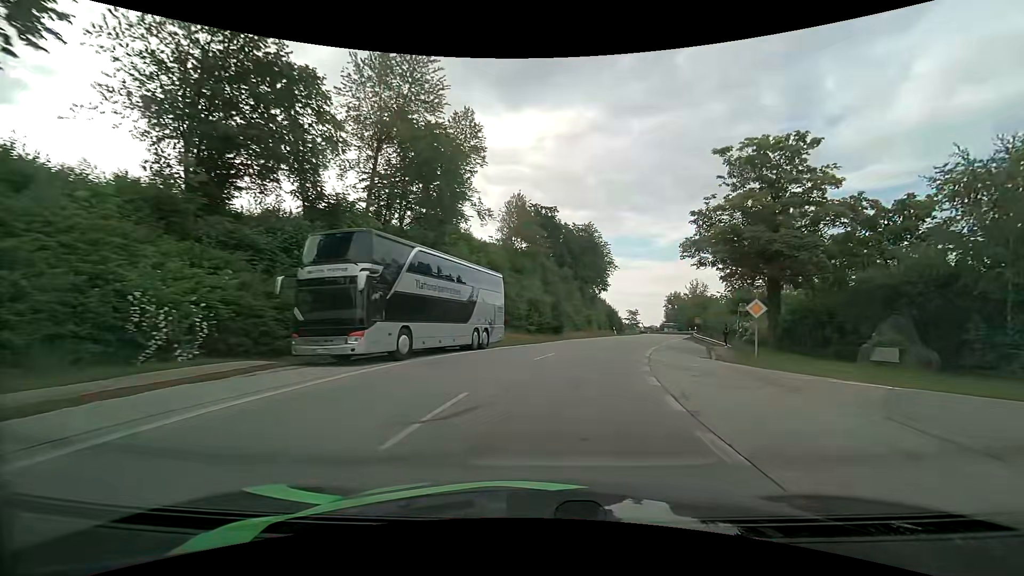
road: tertiary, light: Day
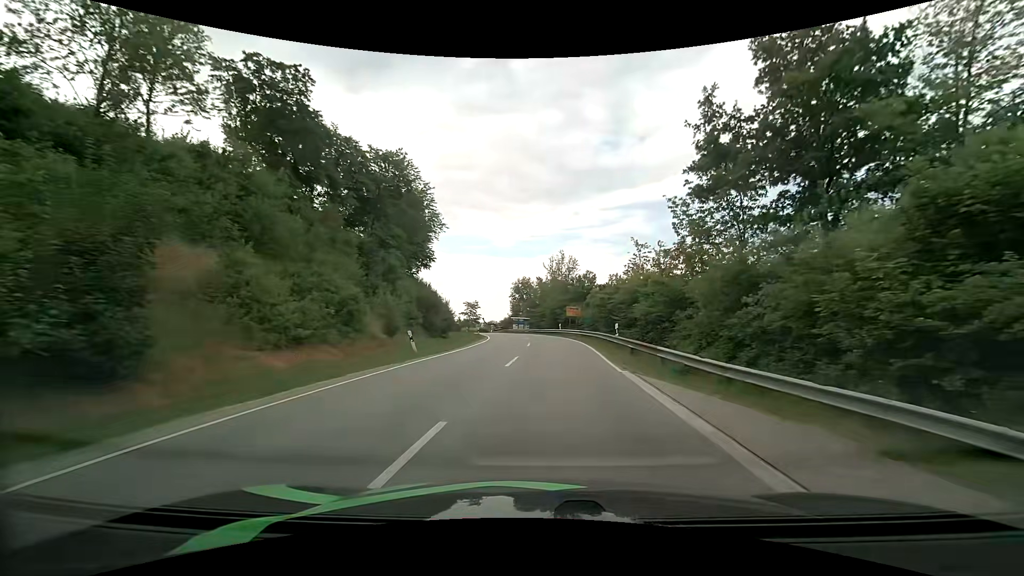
(+7.2, +38.0) m; +19°
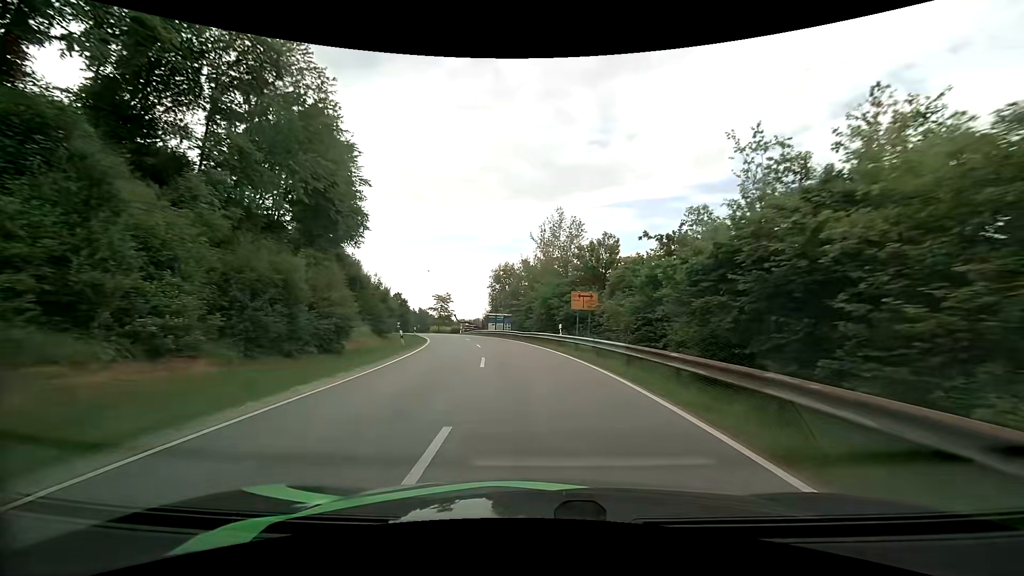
(+0.3, +24.6) m; +1°
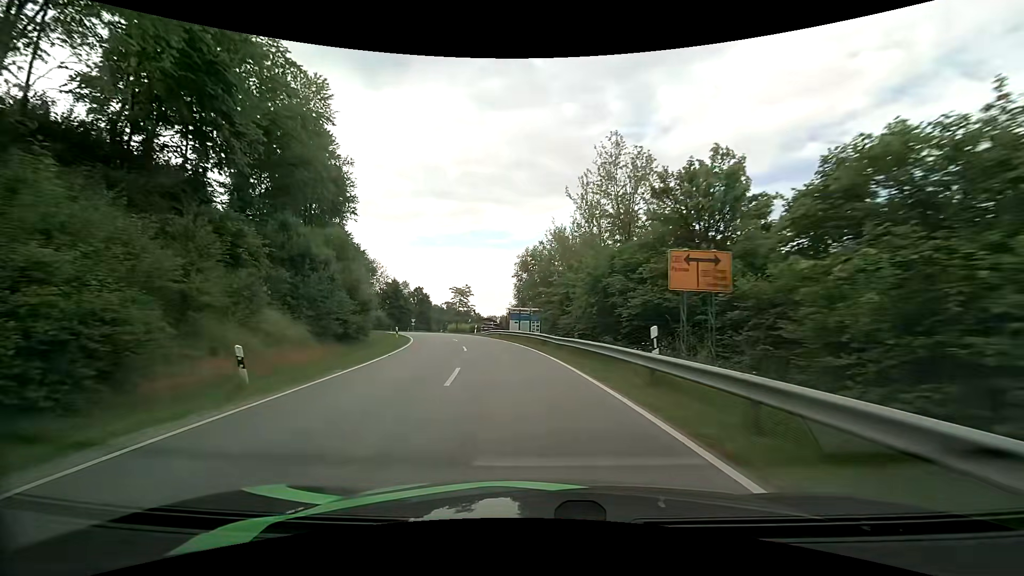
(-0.4, +16.2) m; -4°
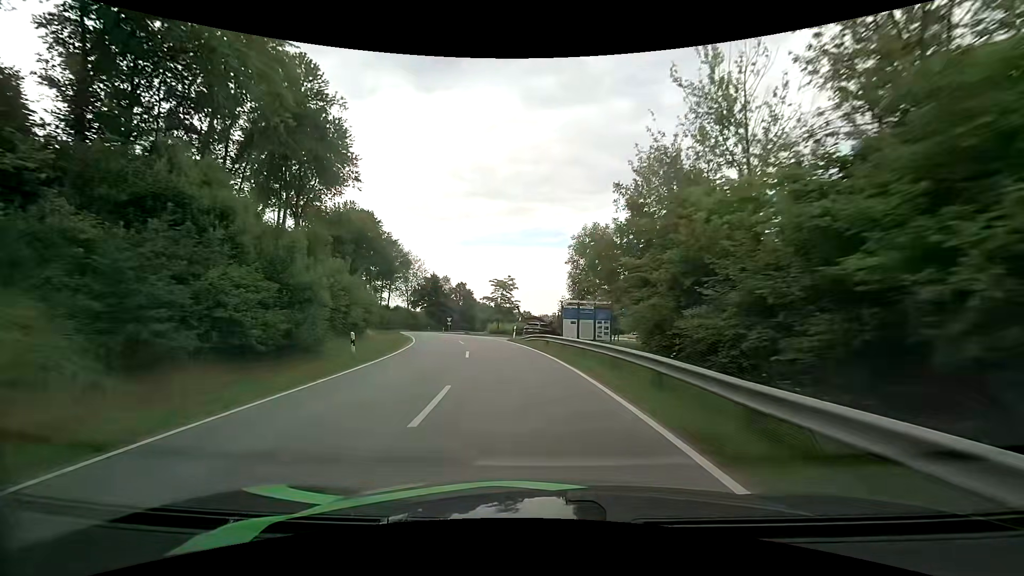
(-0.9, +16.2) m; -6°
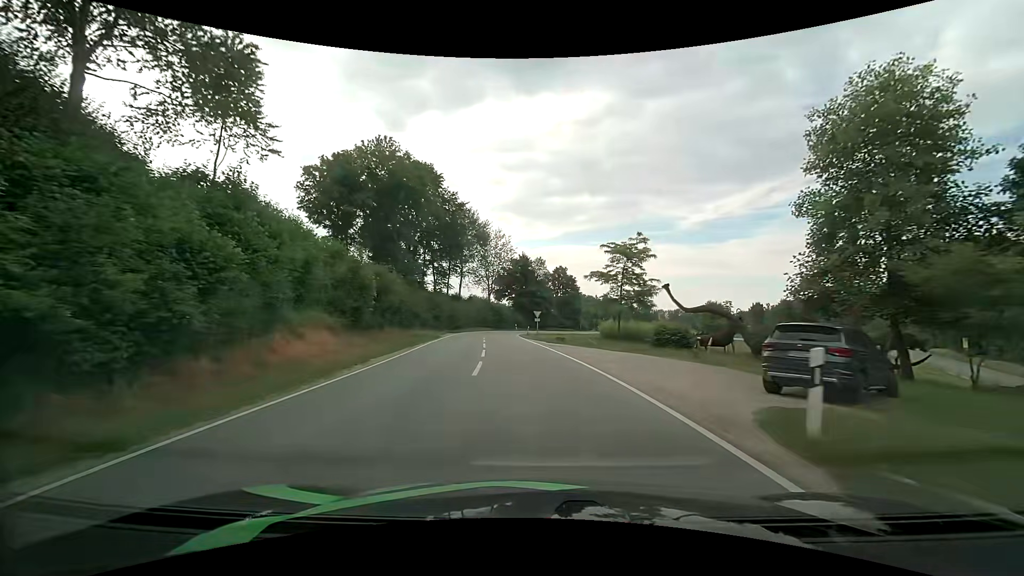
(-3.5, +31.5) m; -12°
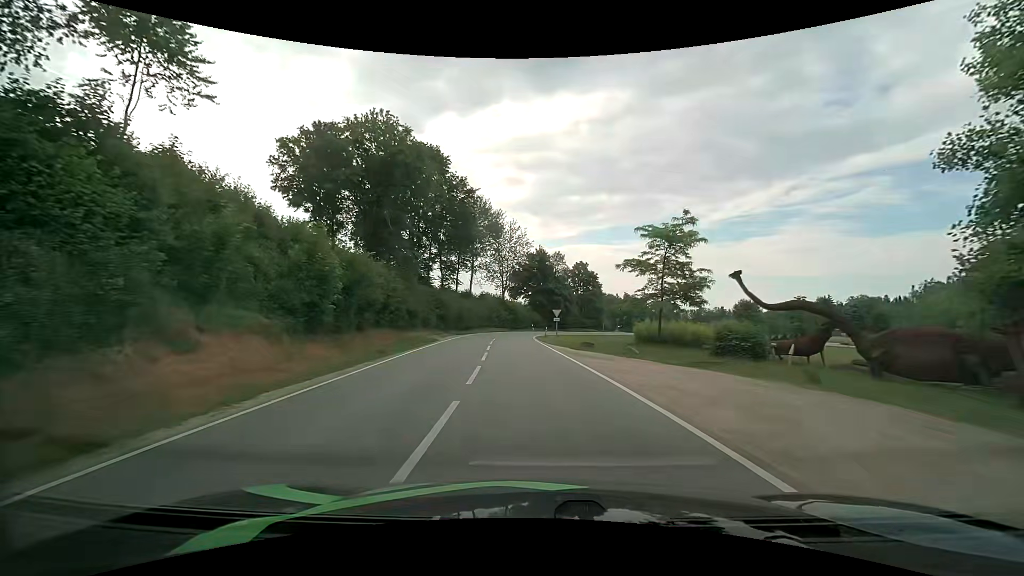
(-0.2, +7.6) m; -2°
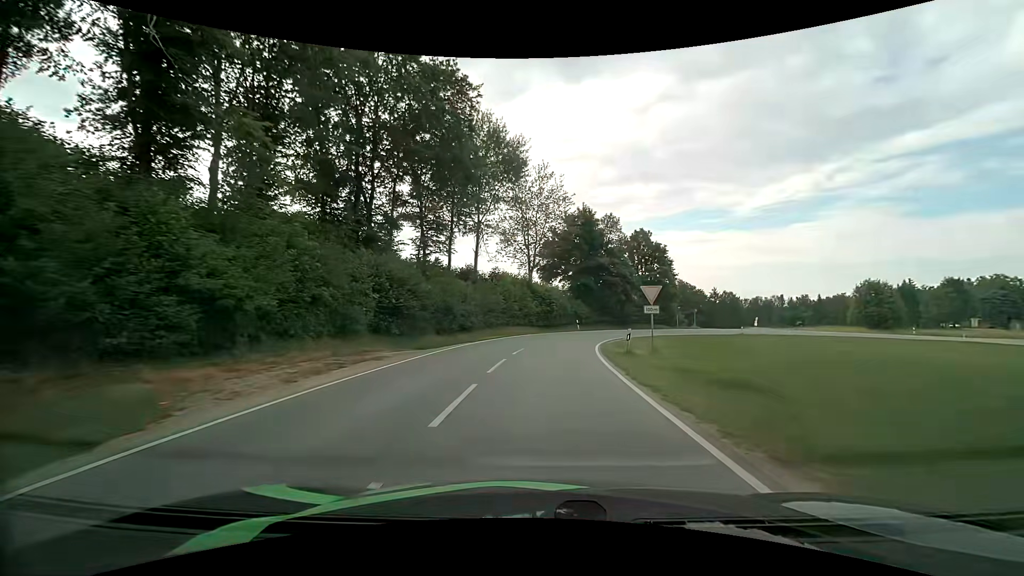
(-1.5, +28.1) m; -5°
